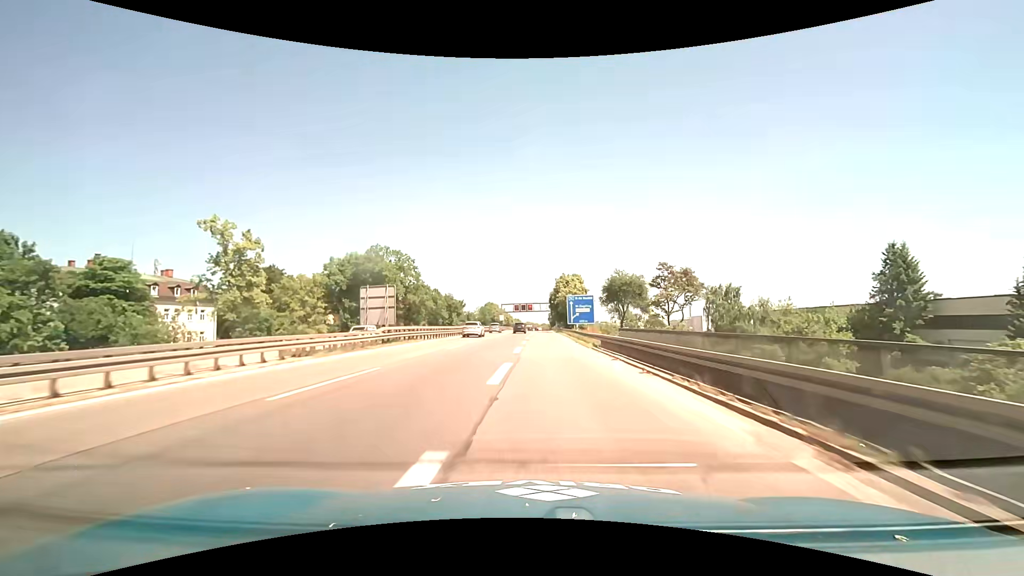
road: motorway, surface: asphalt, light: Day
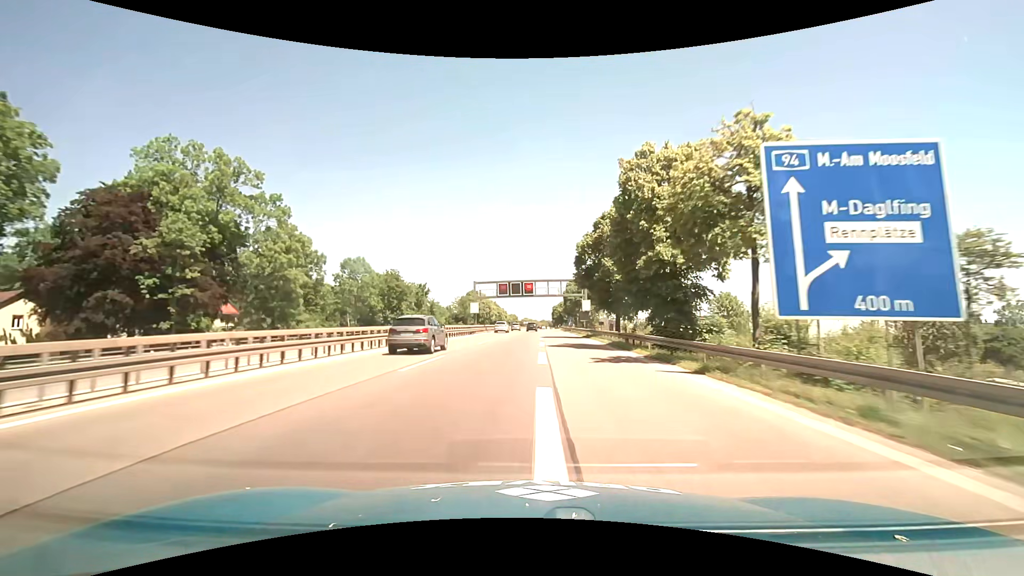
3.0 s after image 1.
(+0.3, +68.1) m; 0°
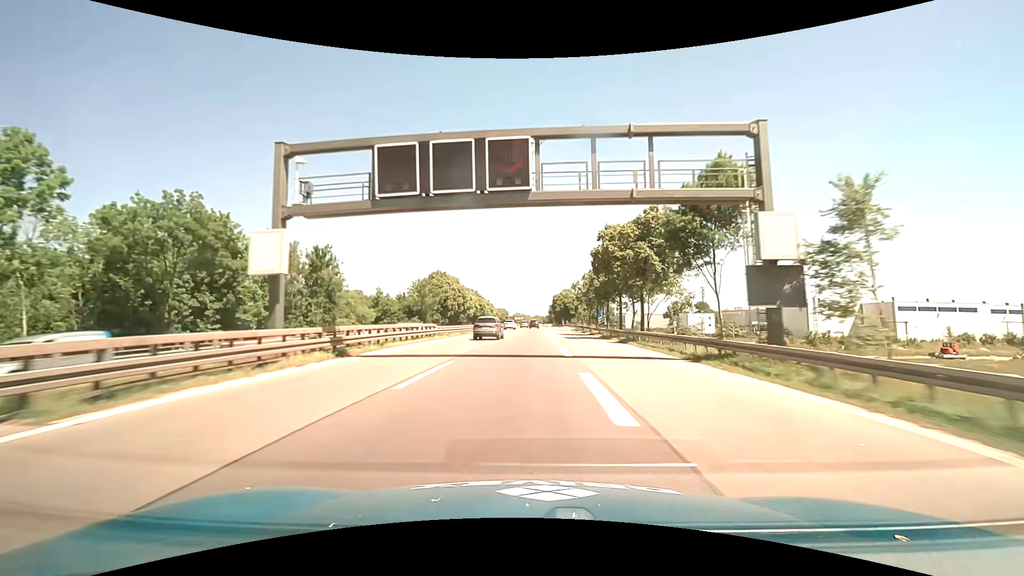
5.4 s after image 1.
(+0.5, +58.2) m; +1°
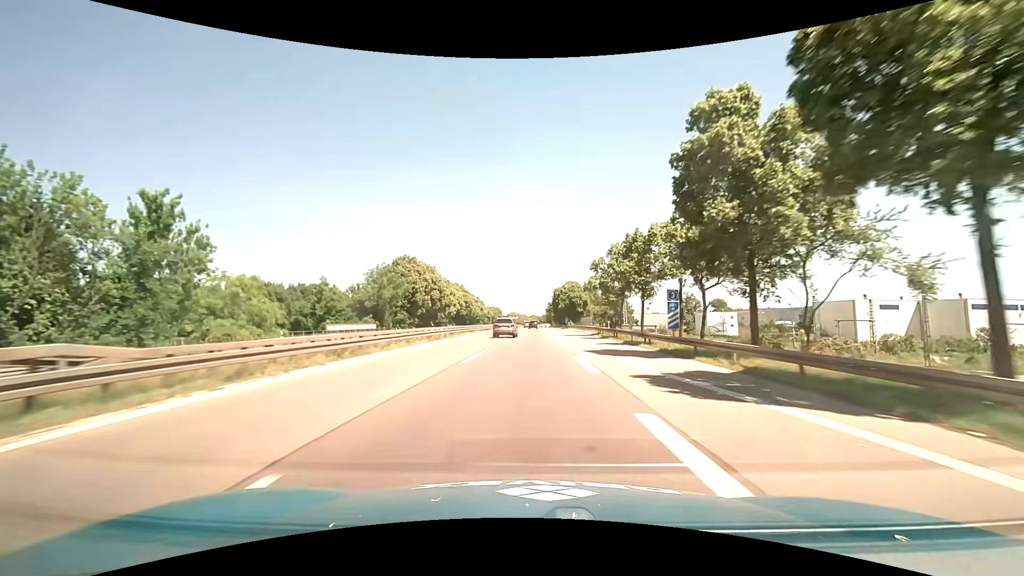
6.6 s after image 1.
(+0.1, +29.7) m; 0°
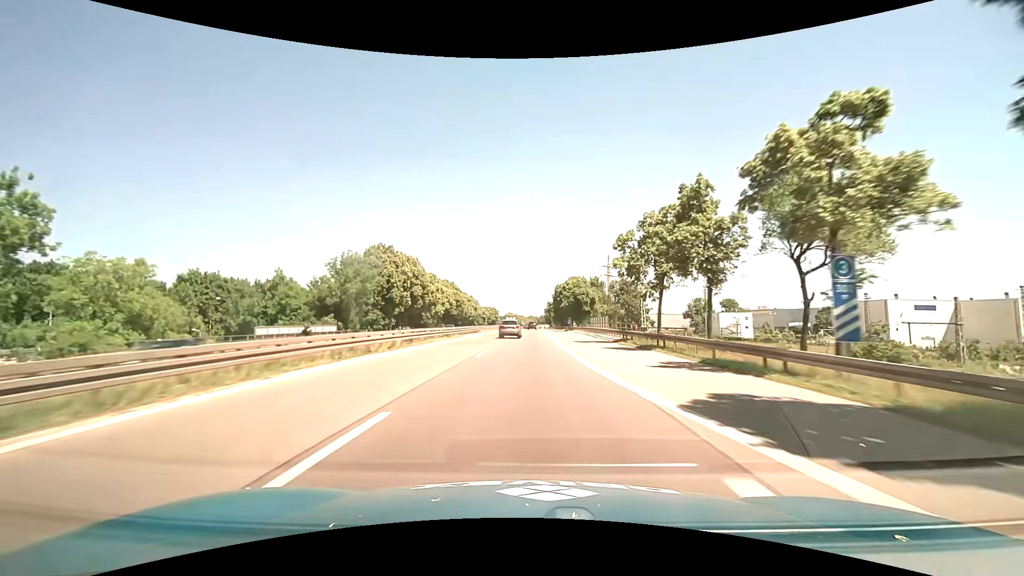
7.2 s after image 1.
(0.0, +15.1) m; 0°
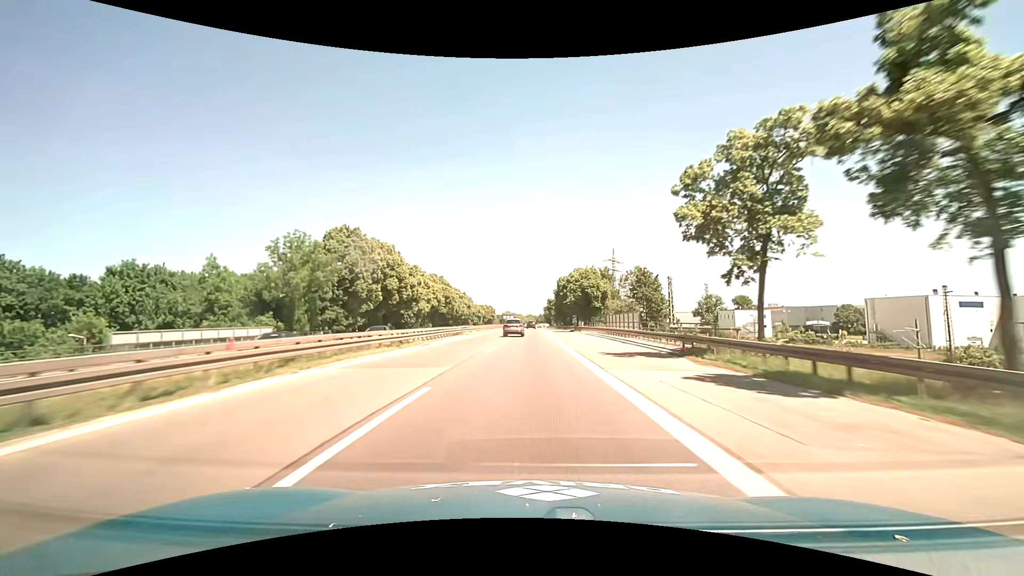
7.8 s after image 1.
(0.0, +15.3) m; 0°
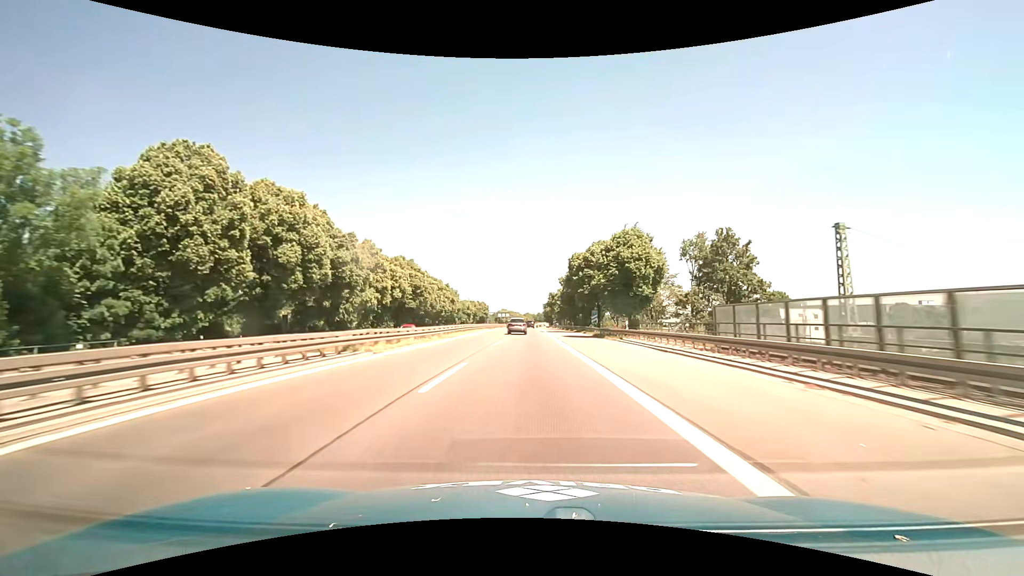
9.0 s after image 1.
(+0.1, +31.1) m; 0°
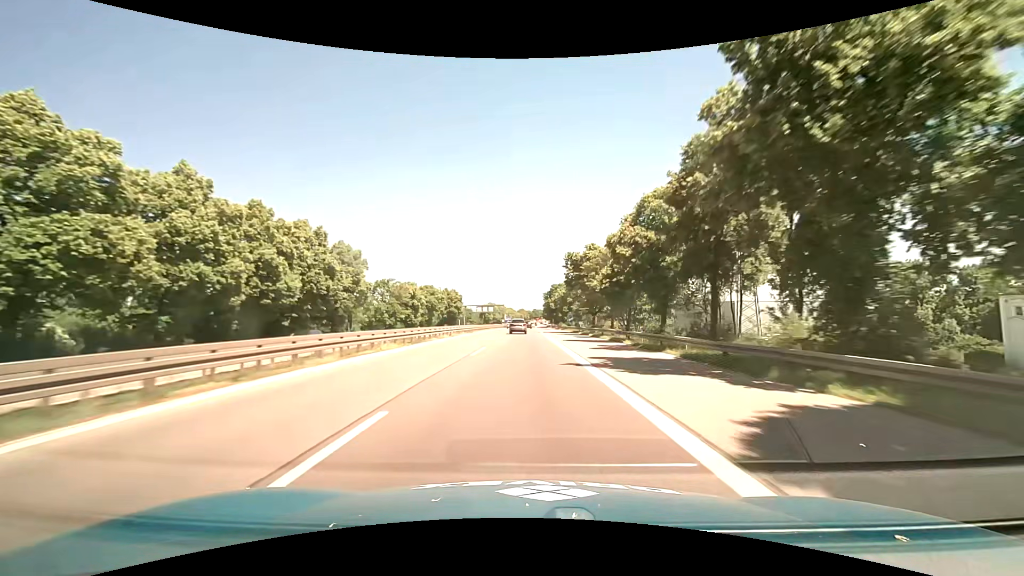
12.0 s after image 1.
(+0.4, +80.3) m; 0°
(0, +10) (0, +20) (0, +30) (0, +40) (0, +50) (0, +60) (0, +70) (0, +80) (0, +90) (0, +100) m
